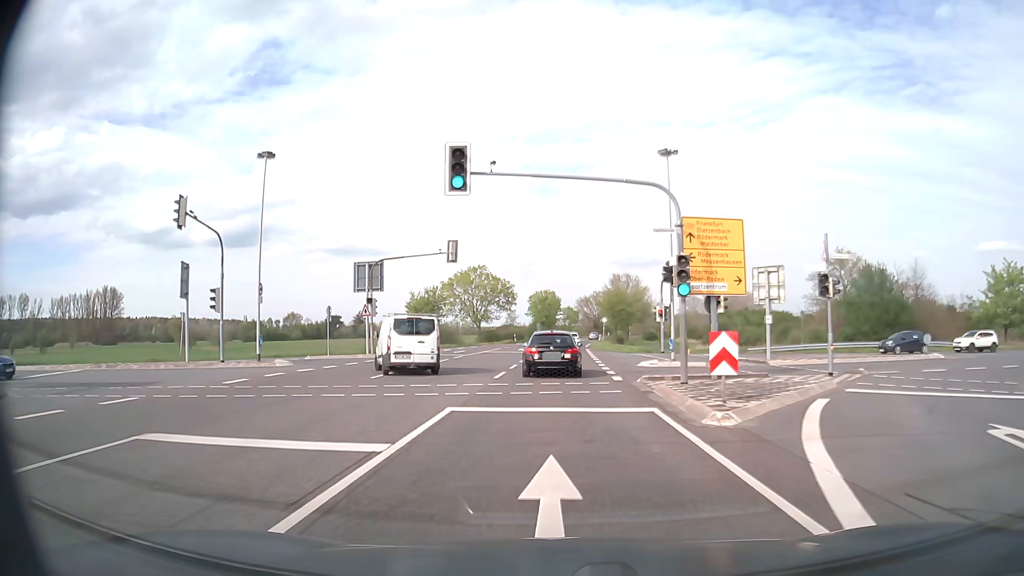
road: primary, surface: asphalt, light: Day
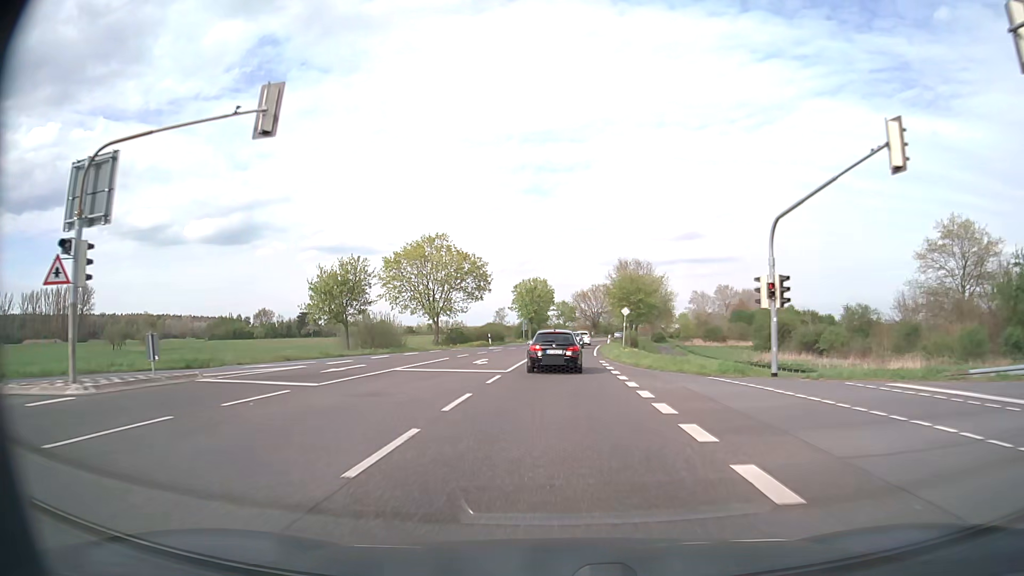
(+0.3, +27.3) m; +1°
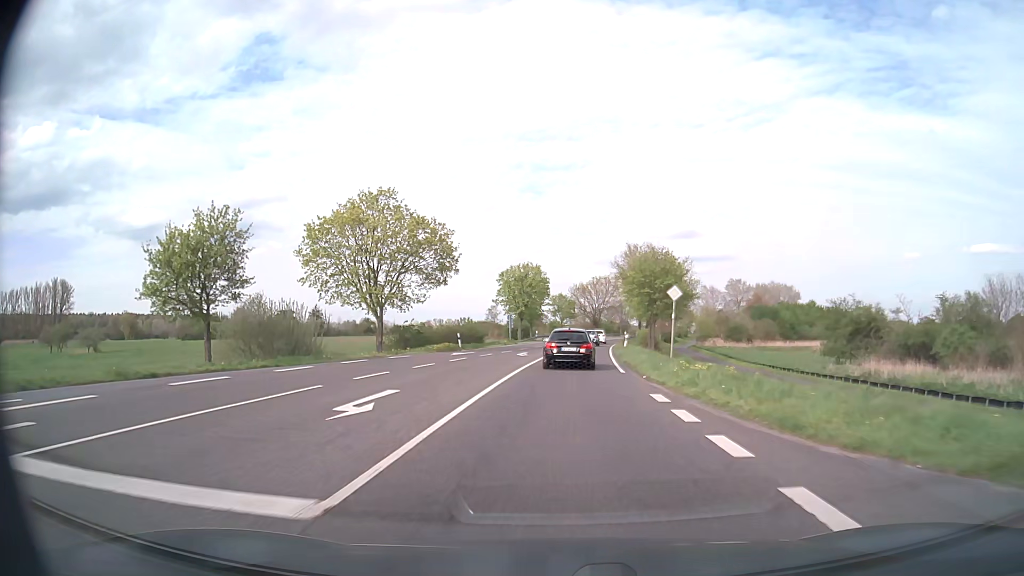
(0.0, +19.2) m; 0°
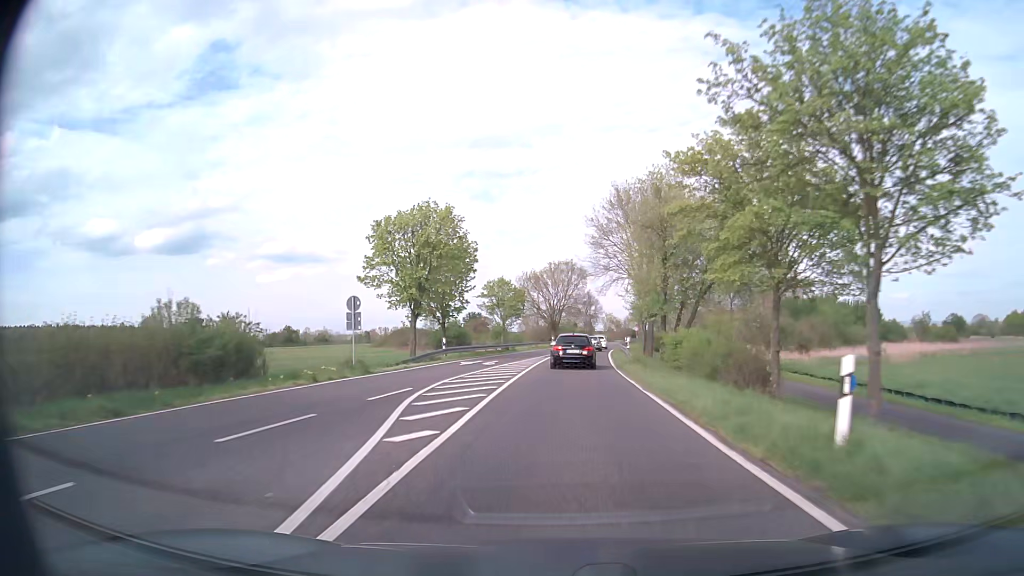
(+1.1, +40.3) m; +4°
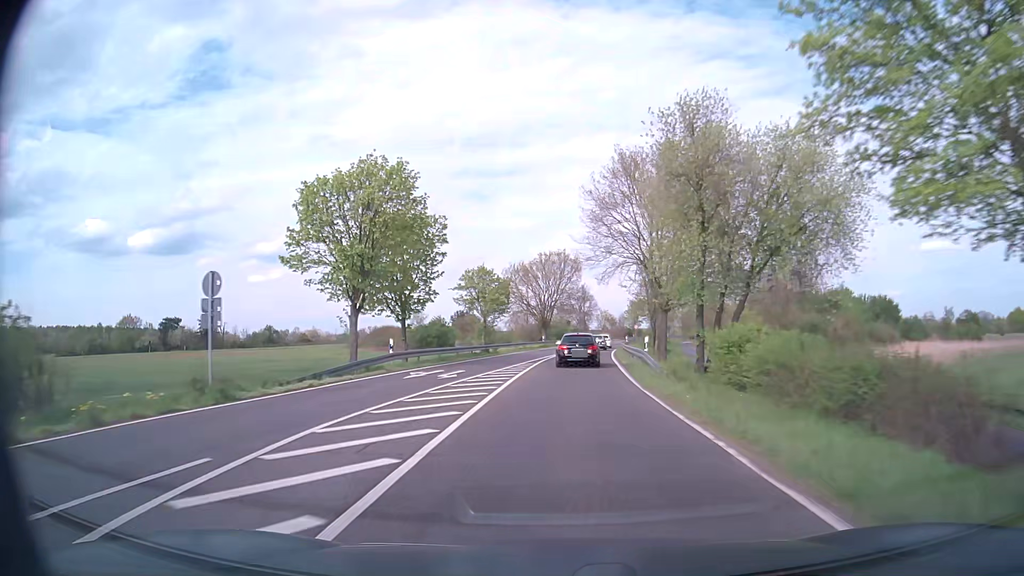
(+0.1, +10.5) m; 0°
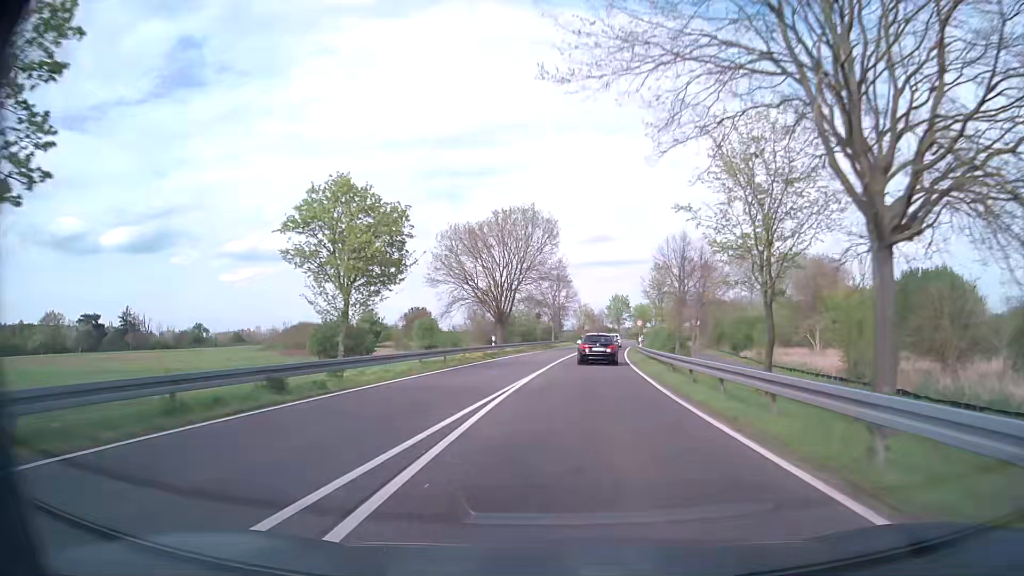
(+0.7, +32.5) m; +3°
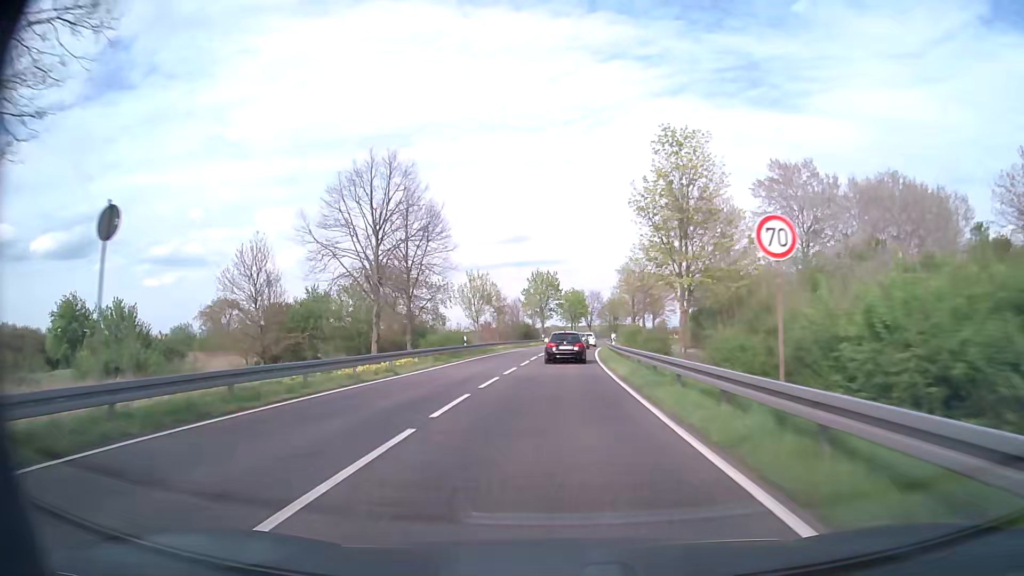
(+4.3, +57.0) m; +7°
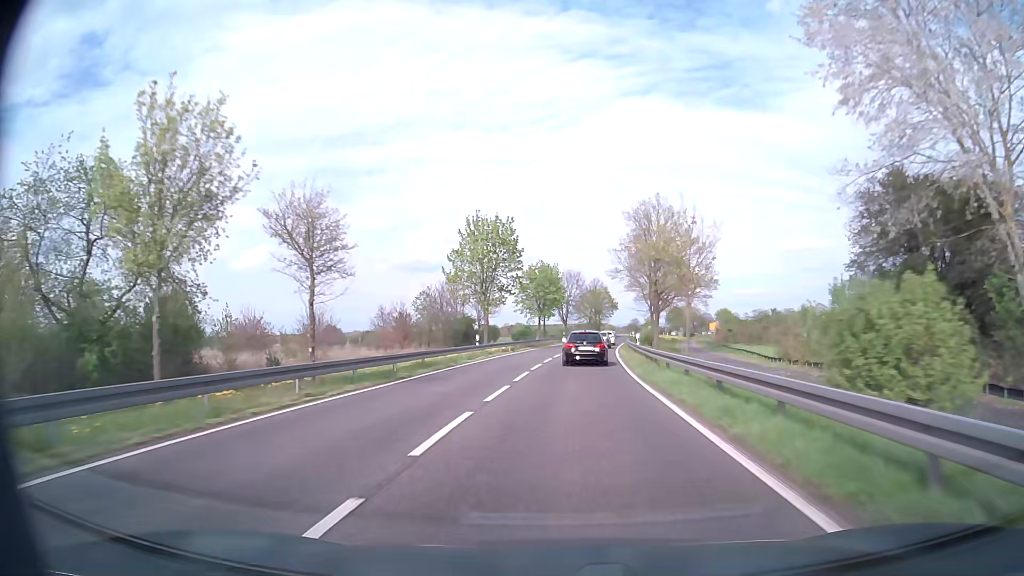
(+1.0, +45.8) m; +3°
(0, +10) (0, +20) (+1, +30) (+2, +40) (+3, +50) (+4, +60) (+5, +70) (+7, +80) (+8, +90) (+10, +99) m
